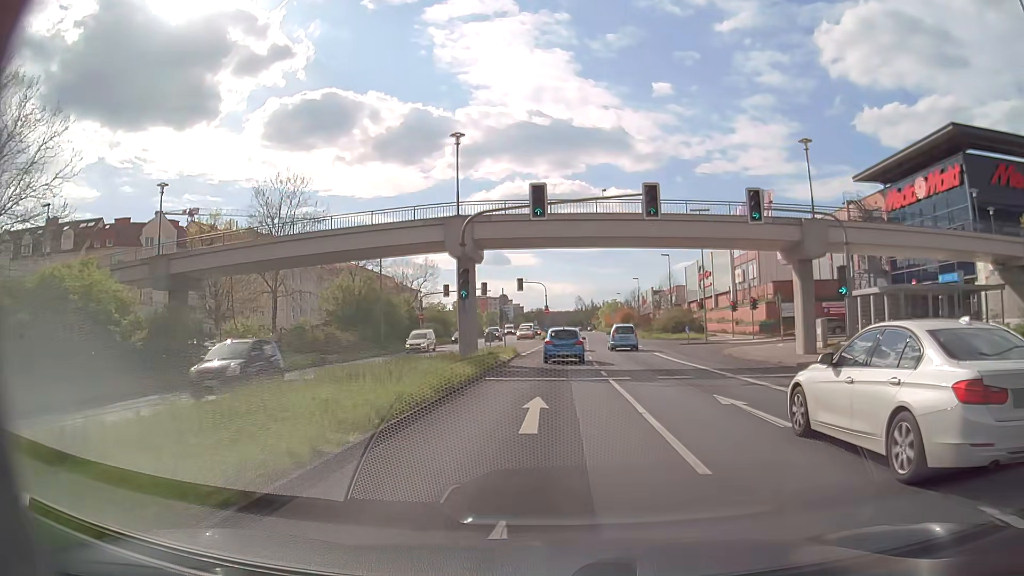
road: primary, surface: asphalt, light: Day
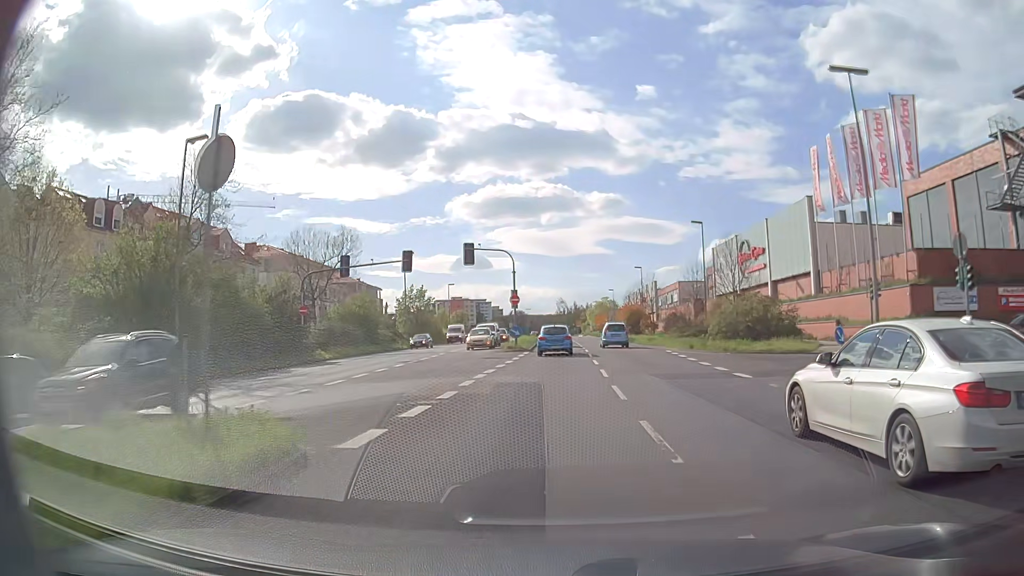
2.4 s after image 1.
(+0.5, +30.3) m; +3°
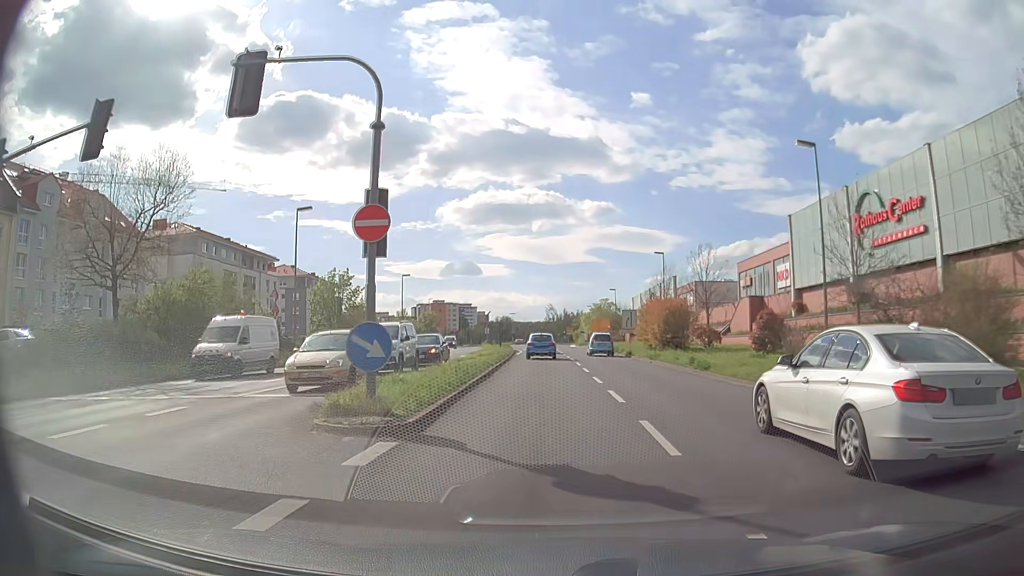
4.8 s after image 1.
(-0.1, +29.7) m; 0°
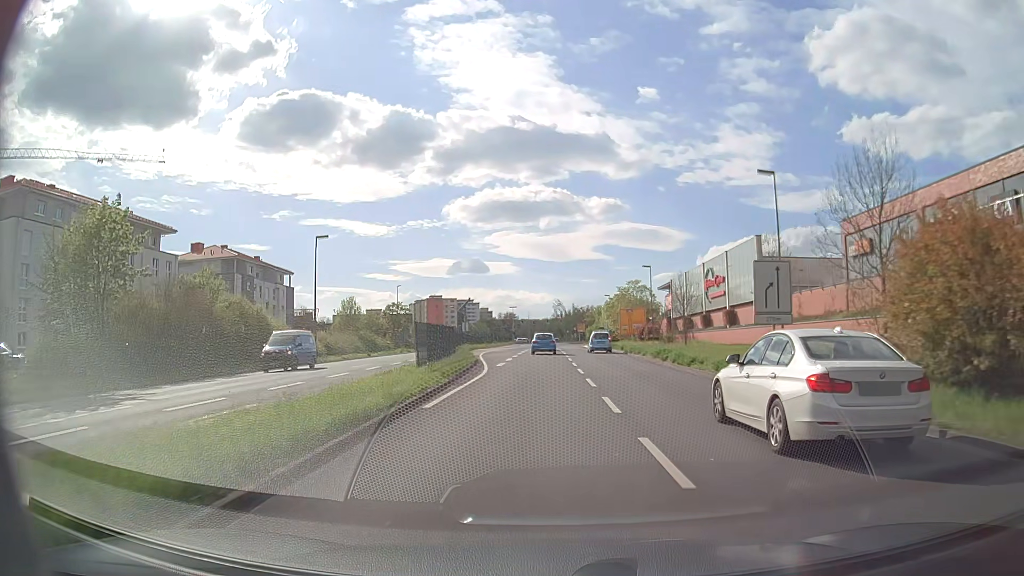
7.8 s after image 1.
(-0.2, +36.6) m; -1°
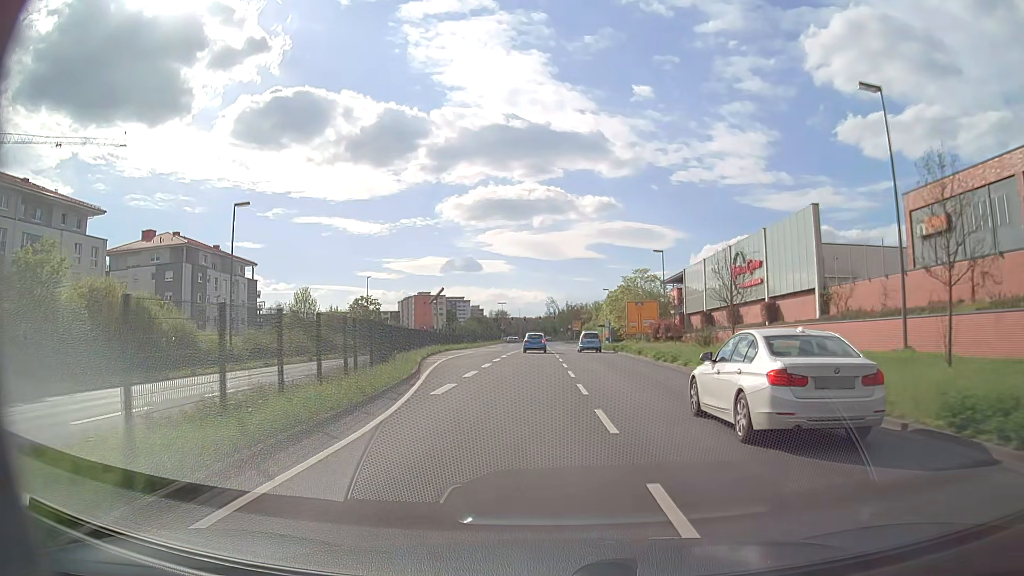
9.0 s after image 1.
(+0.1, +14.6) m; +1°
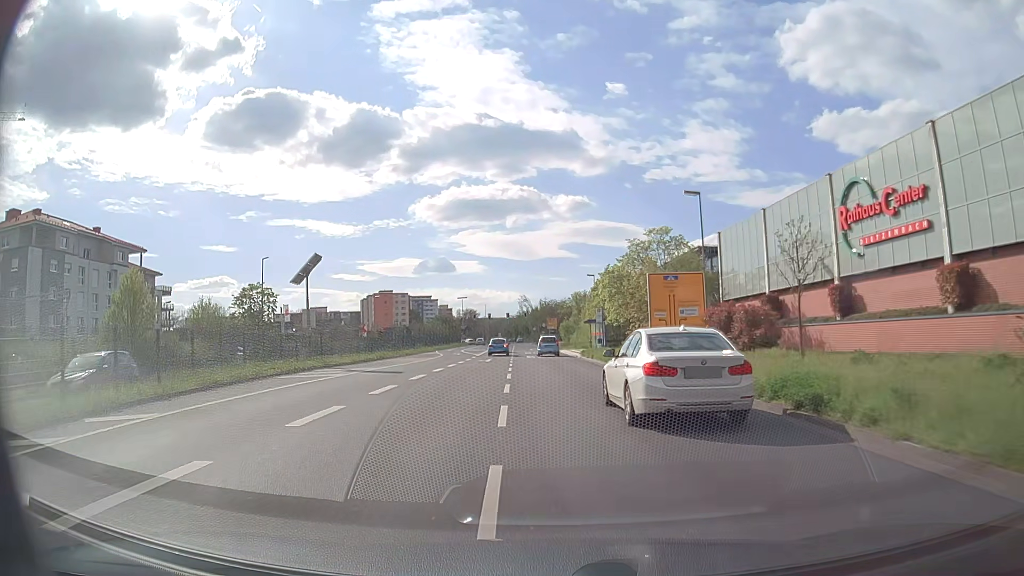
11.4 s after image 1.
(+0.6, +29.1) m; +2°
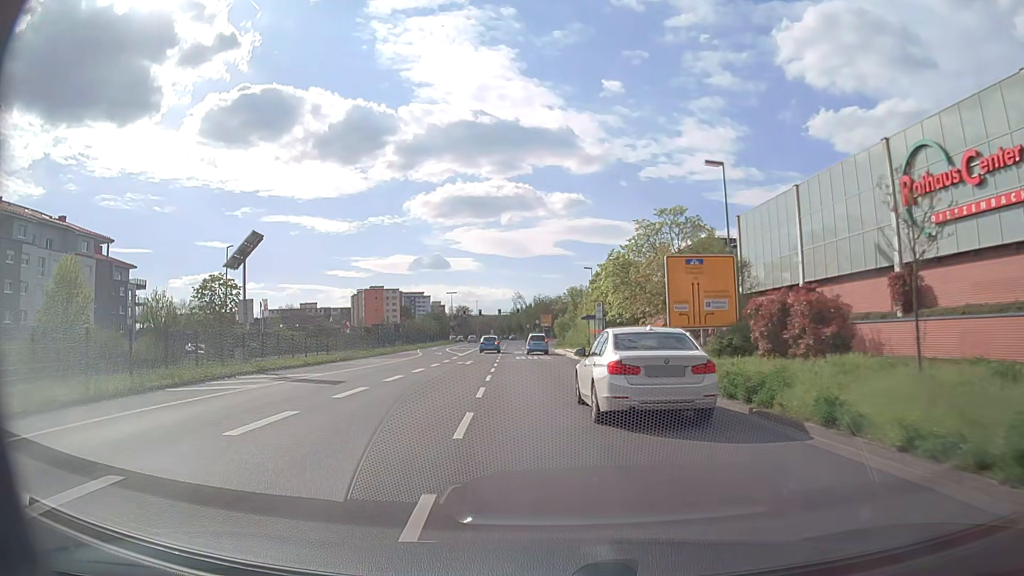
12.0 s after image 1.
(0.0, +7.3) m; 0°
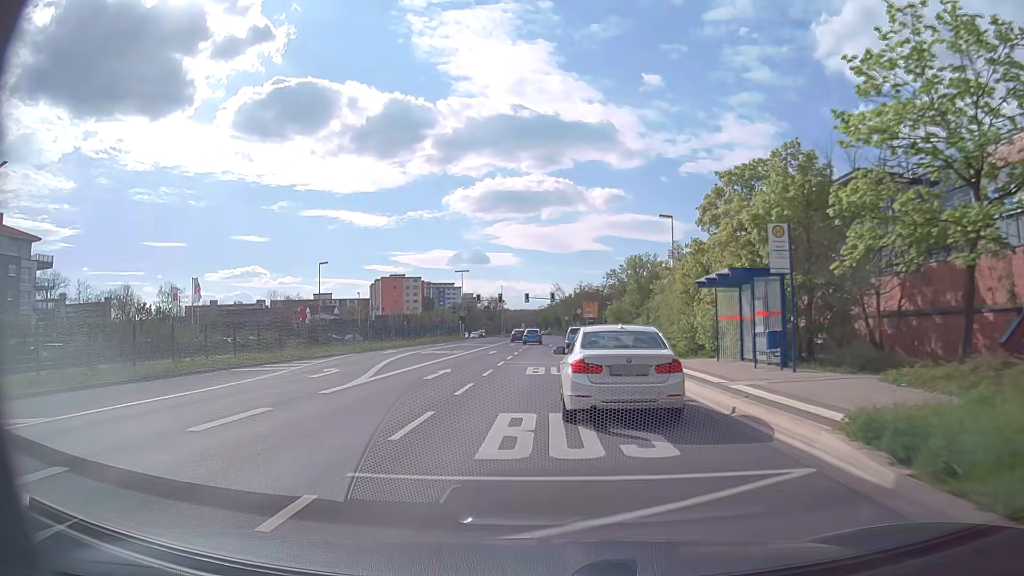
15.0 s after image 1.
(-1.0, +36.4) m; -3°
(0, +10) (0, +20) (0, +30) (0, +40) (0, +50) (0, +60) (0, +70) (0, +80) (0, +90) (0, +100) m
